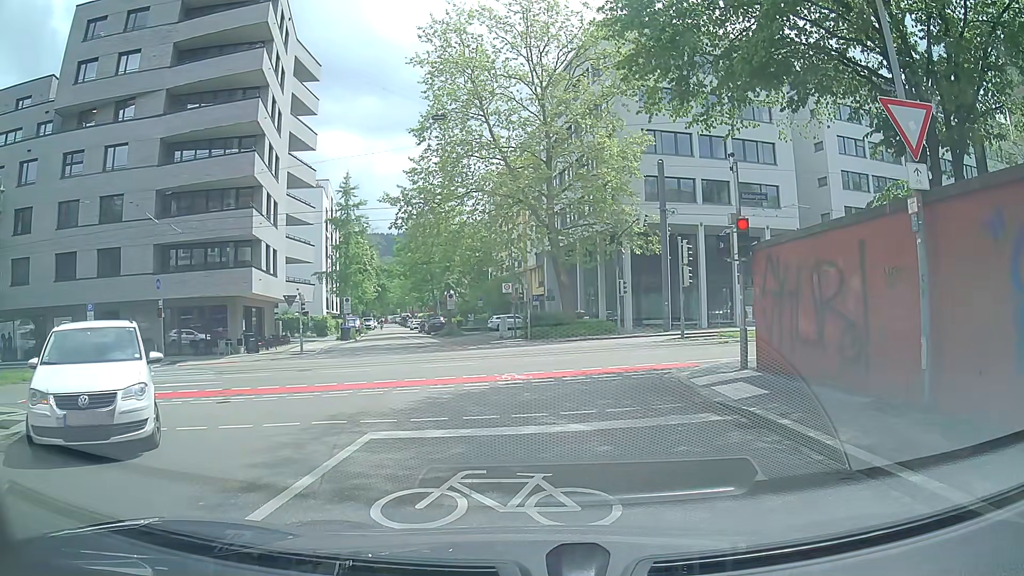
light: Day
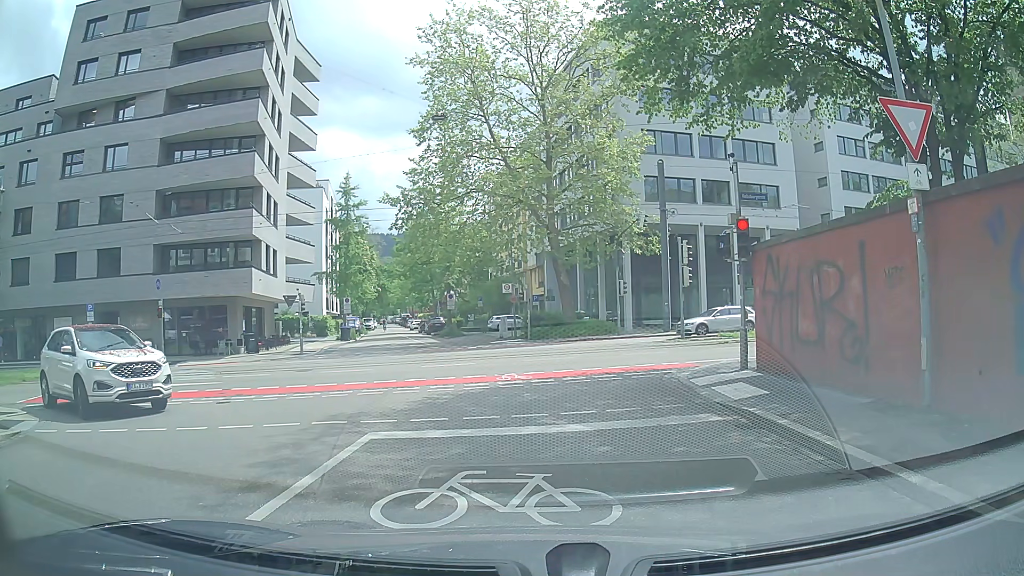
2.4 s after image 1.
(0.0, +0.1) m; 0°
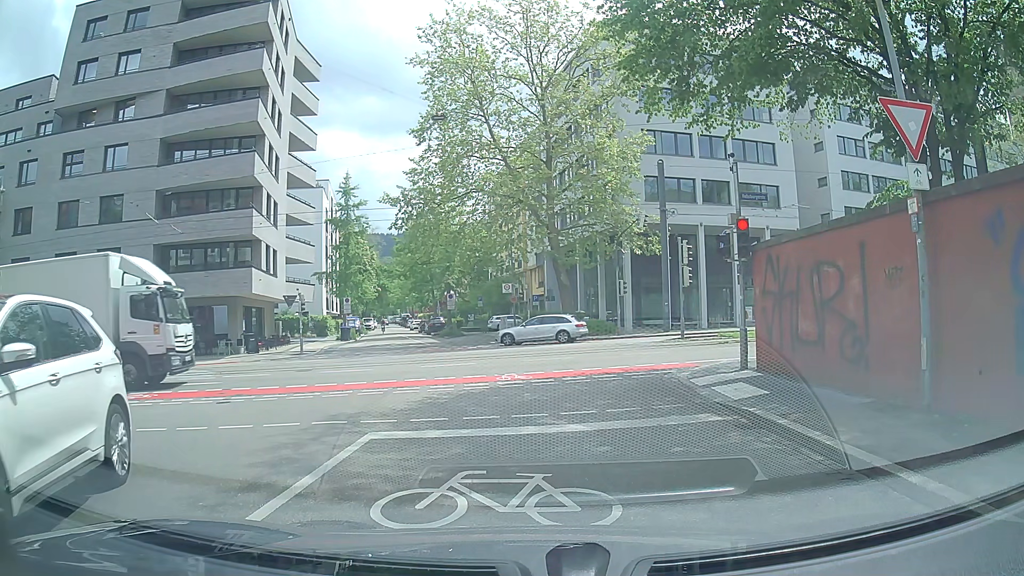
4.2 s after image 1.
(0.0, 0.0) m; 0°
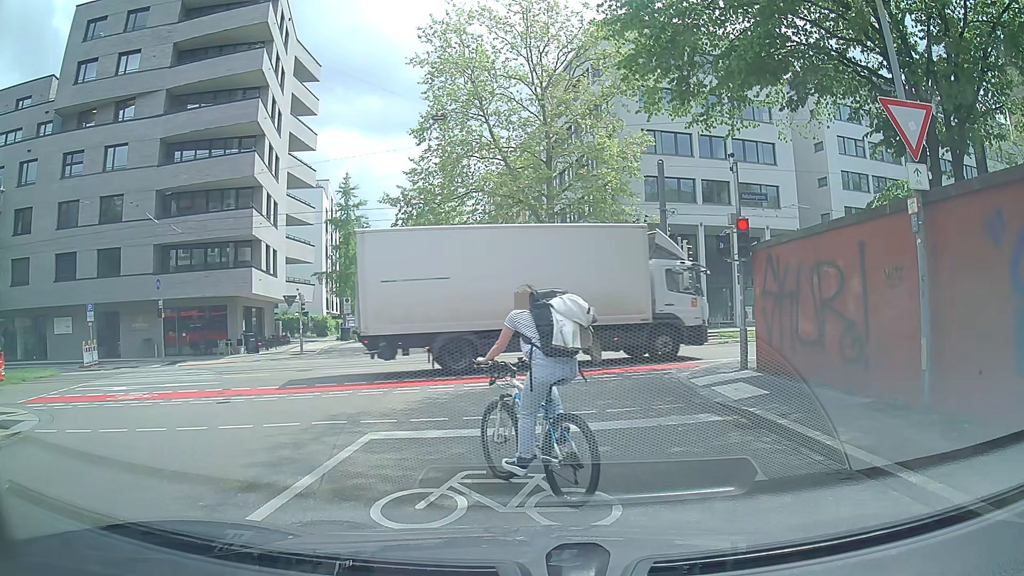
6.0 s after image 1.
(0.0, 0.0) m; 0°
